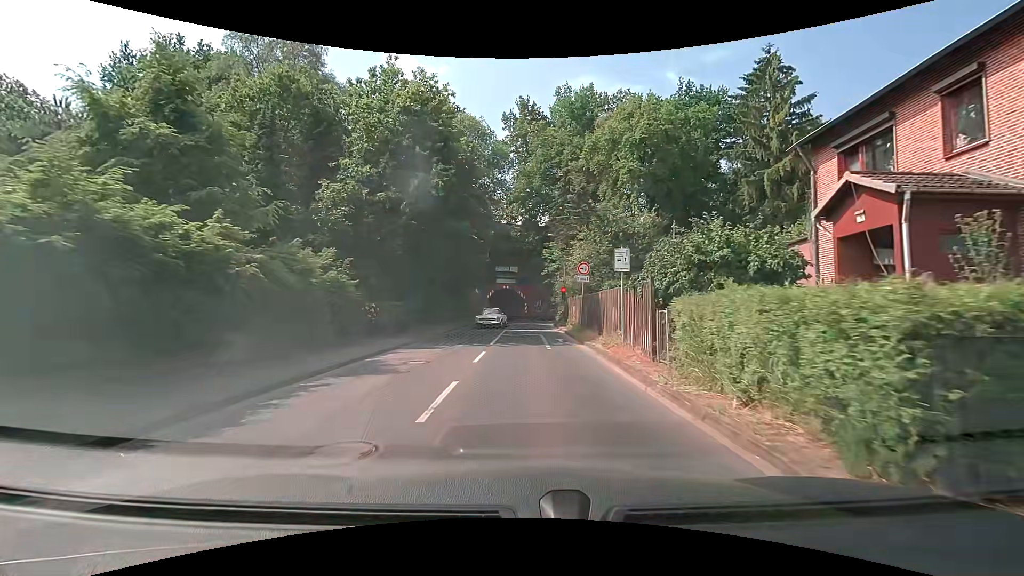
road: tertiary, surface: asphalt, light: Day
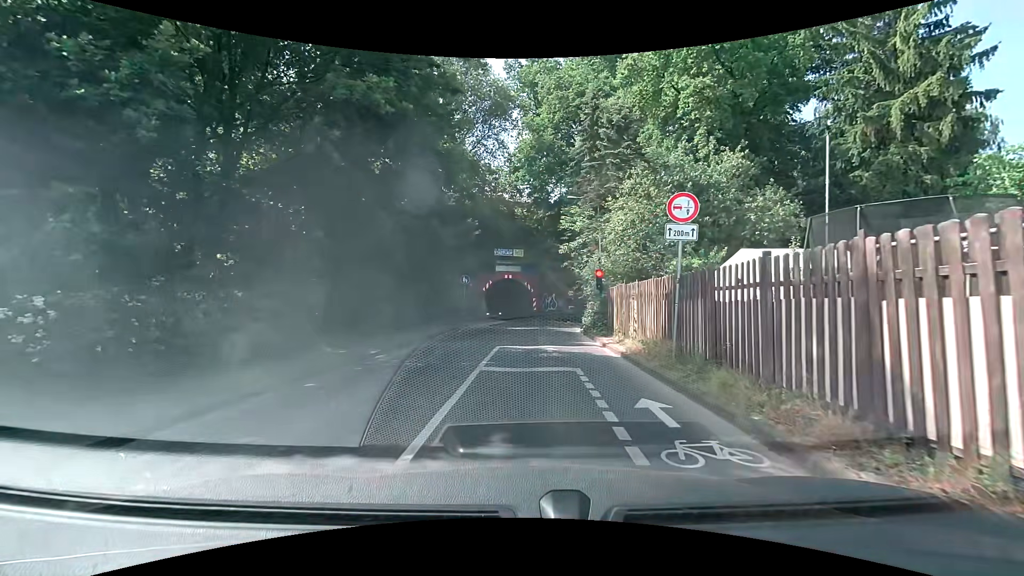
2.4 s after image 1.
(-0.1, +13.8) m; -1°
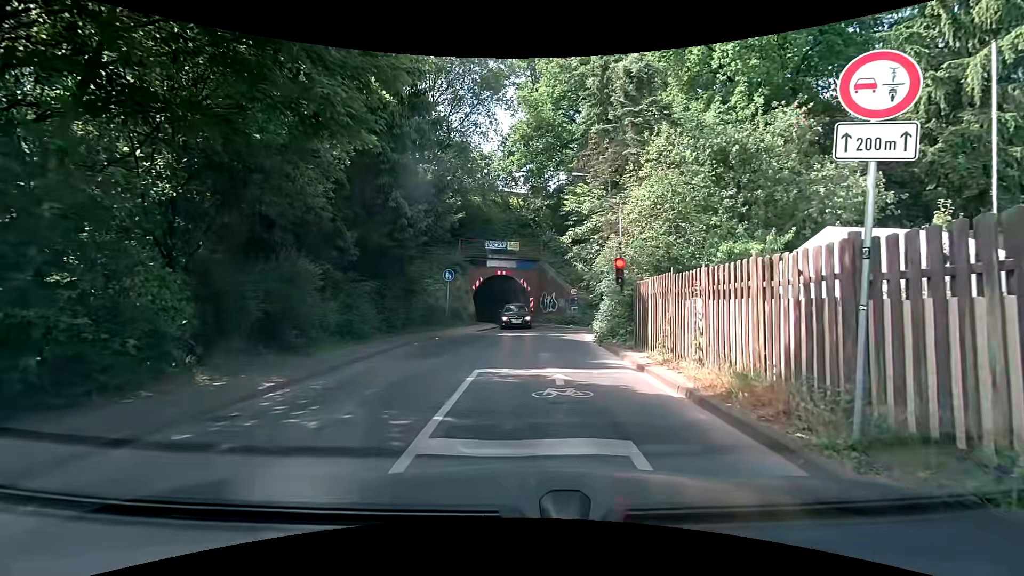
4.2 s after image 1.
(0.0, +5.2) m; +2°
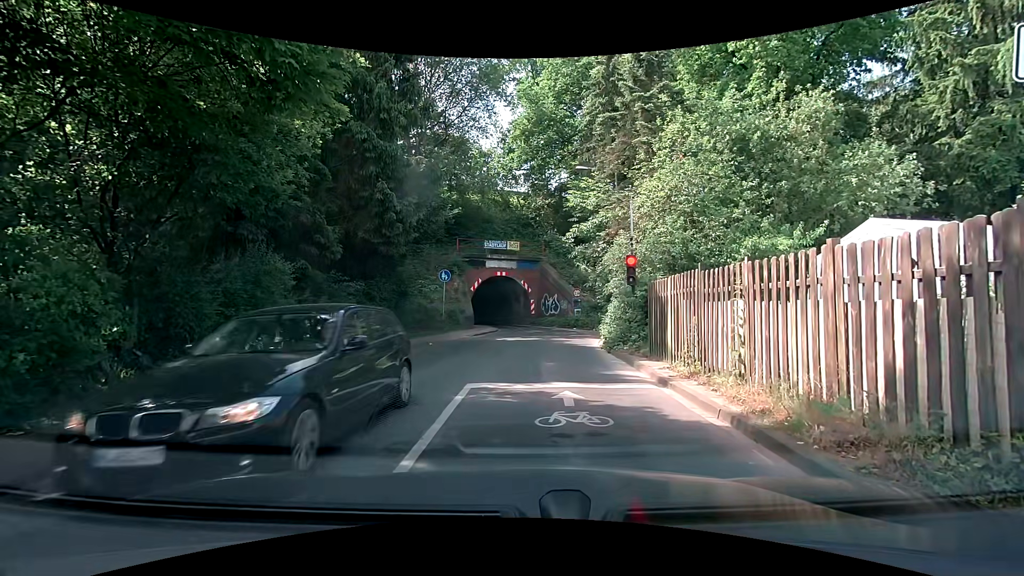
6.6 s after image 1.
(0.0, +1.5) m; +2°
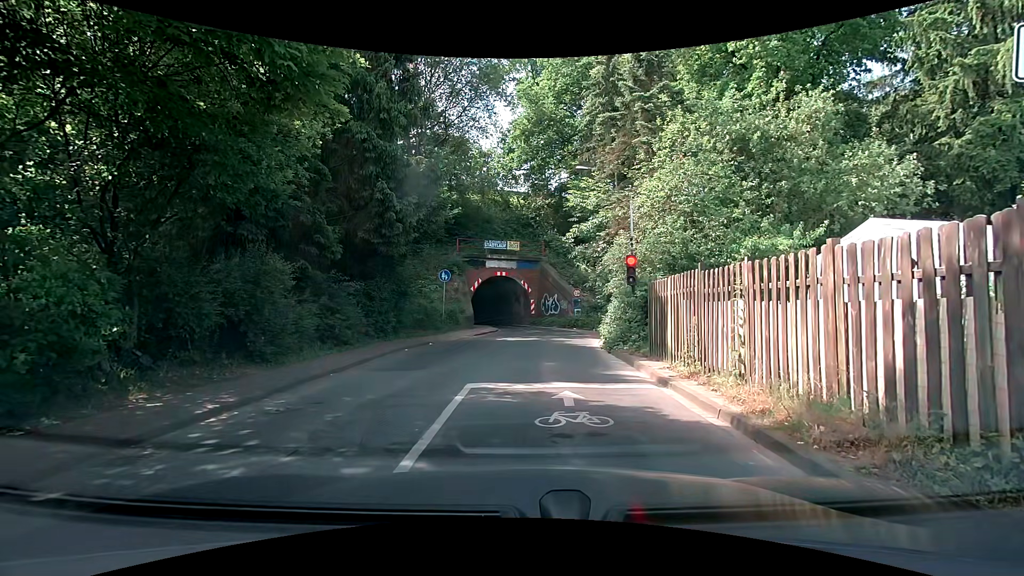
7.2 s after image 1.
(0.0, 0.0) m; 0°
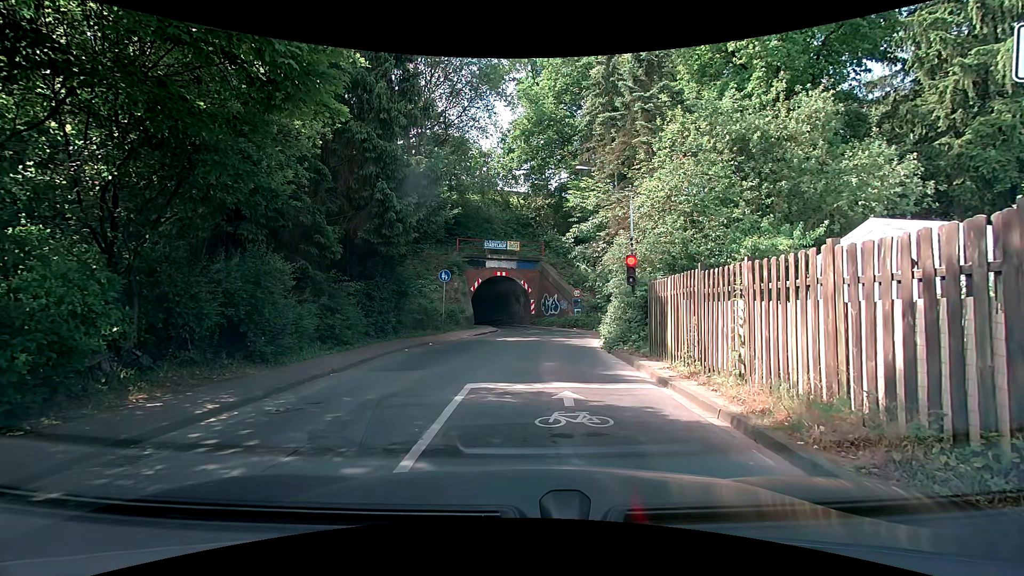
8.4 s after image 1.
(0.0, 0.0) m; 0°
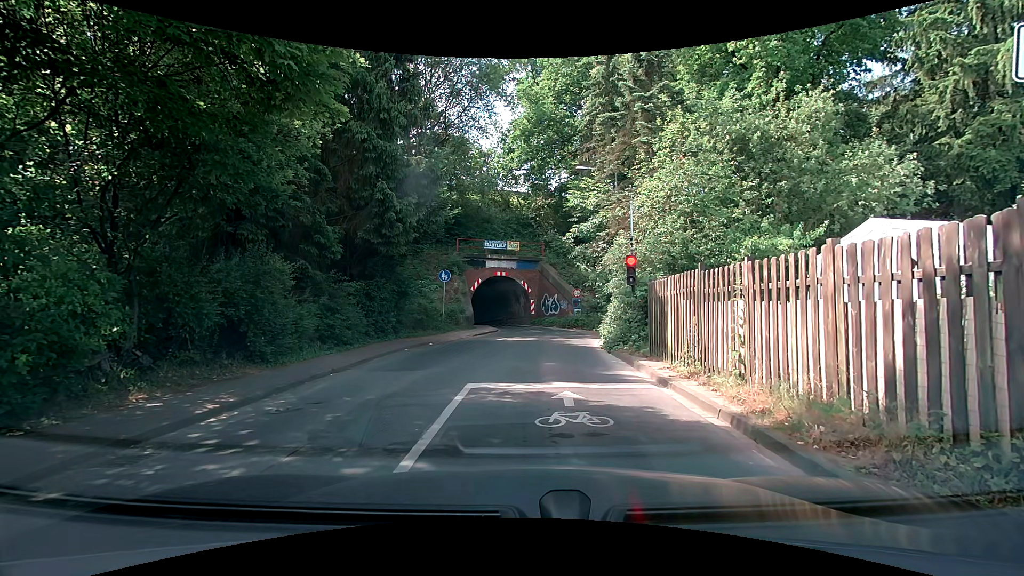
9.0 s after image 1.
(0.0, 0.0) m; 0°
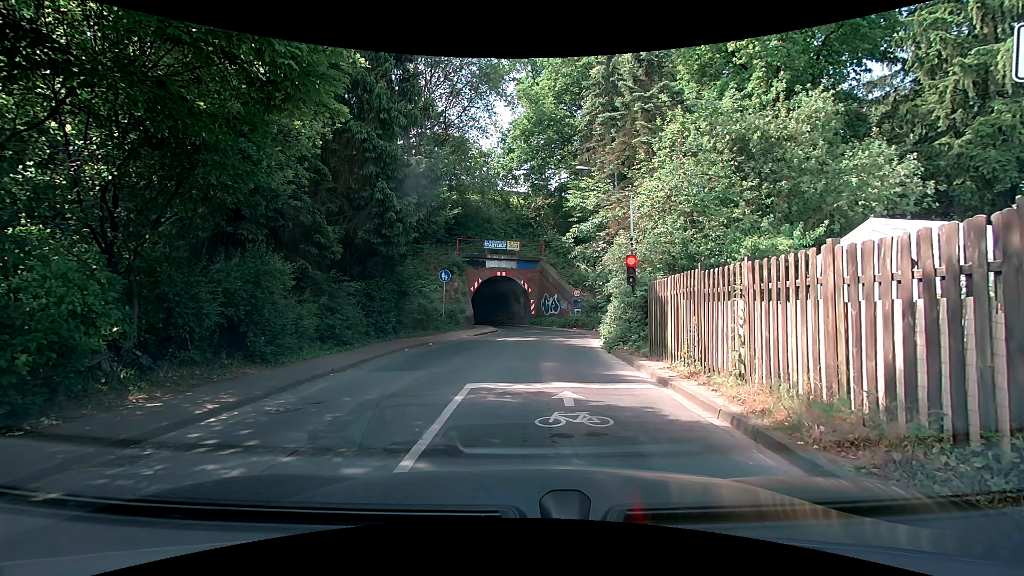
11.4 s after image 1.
(0.0, 0.0) m; 0°
